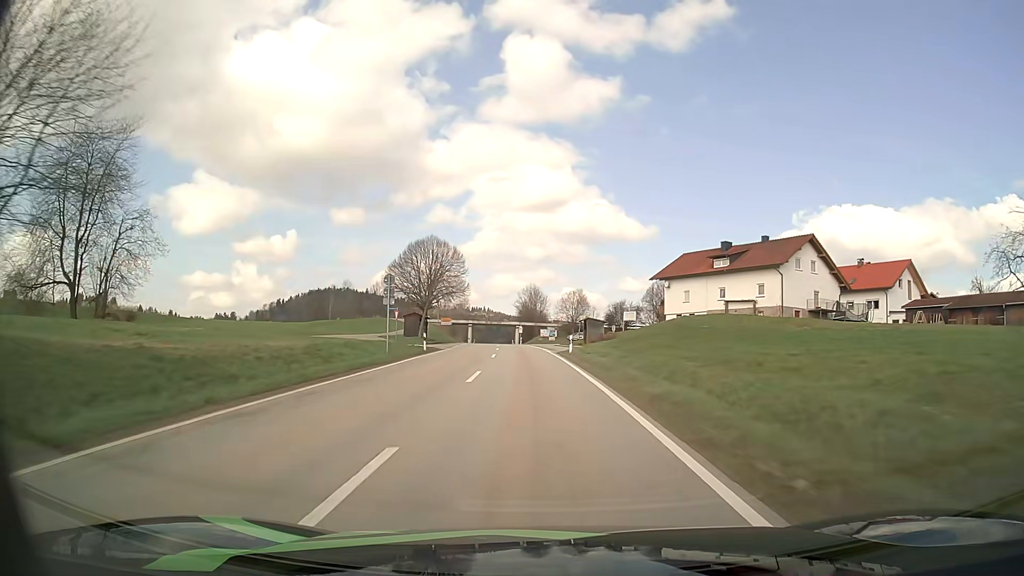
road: secondary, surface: asphalt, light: Day
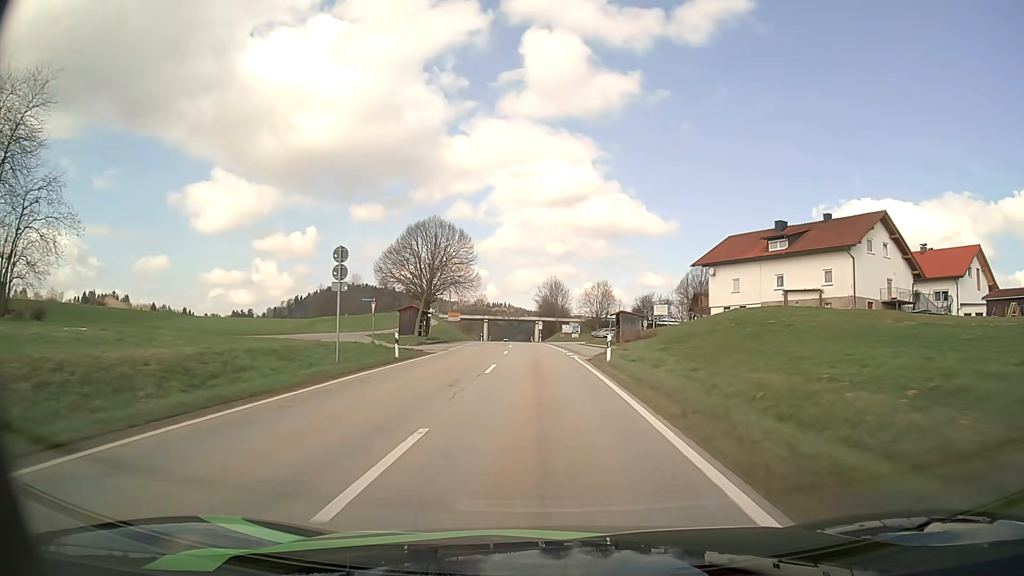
(-0.2, +11.7) m; -2°
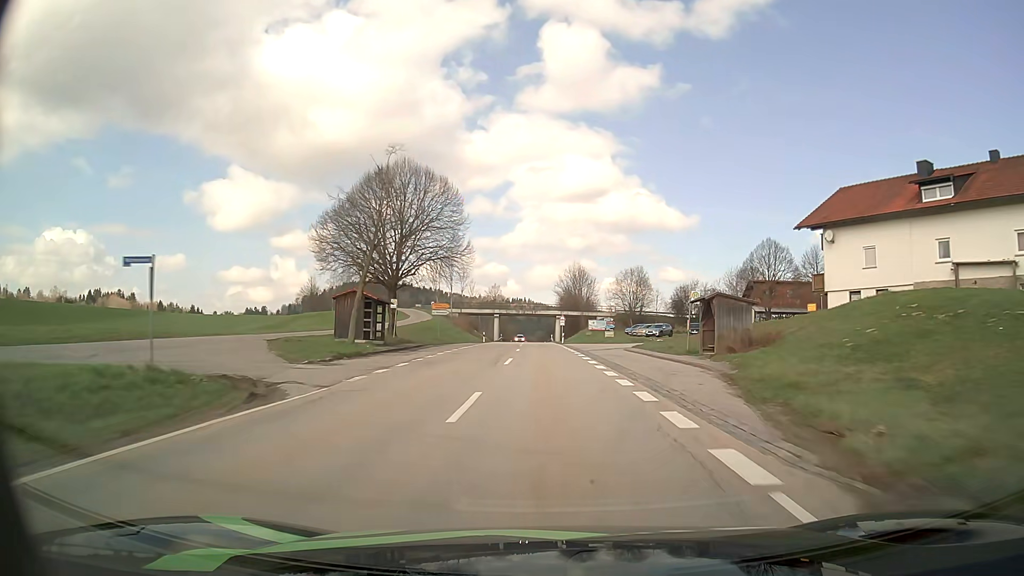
(-0.5, +23.1) m; -2°
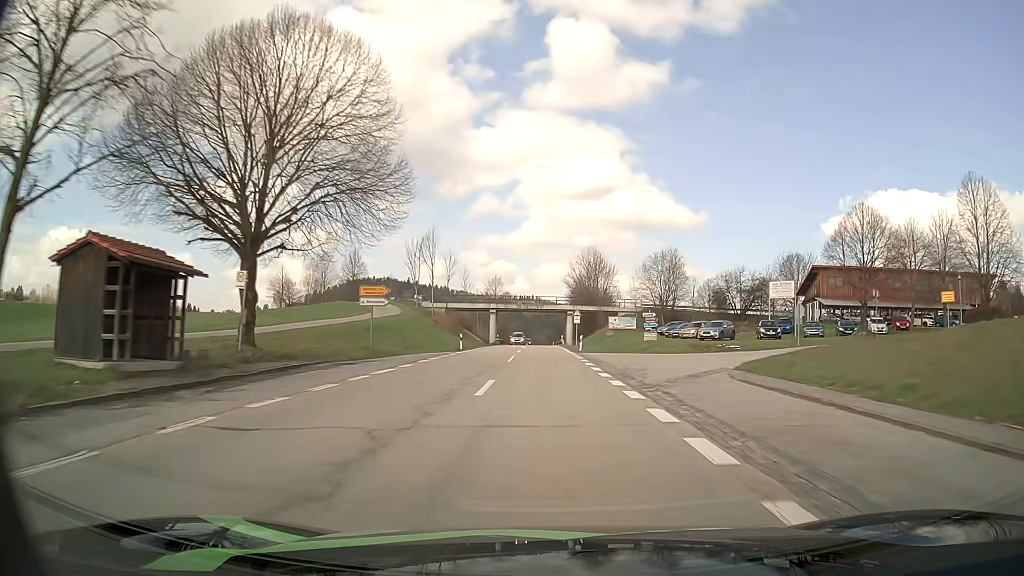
(-0.1, +23.3) m; 0°
